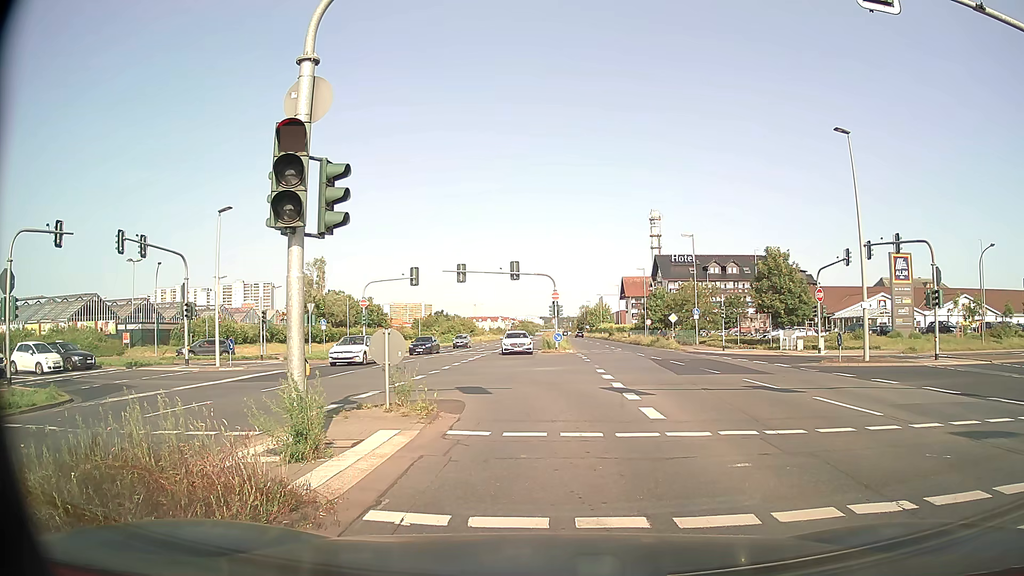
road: primary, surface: asphalt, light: Day
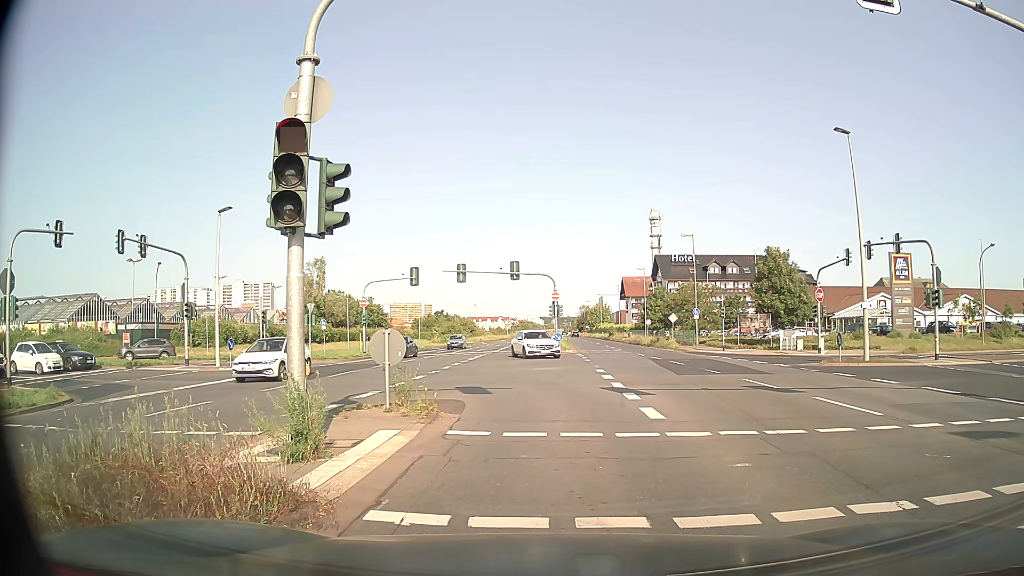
(0.0, 0.0) m; 0°
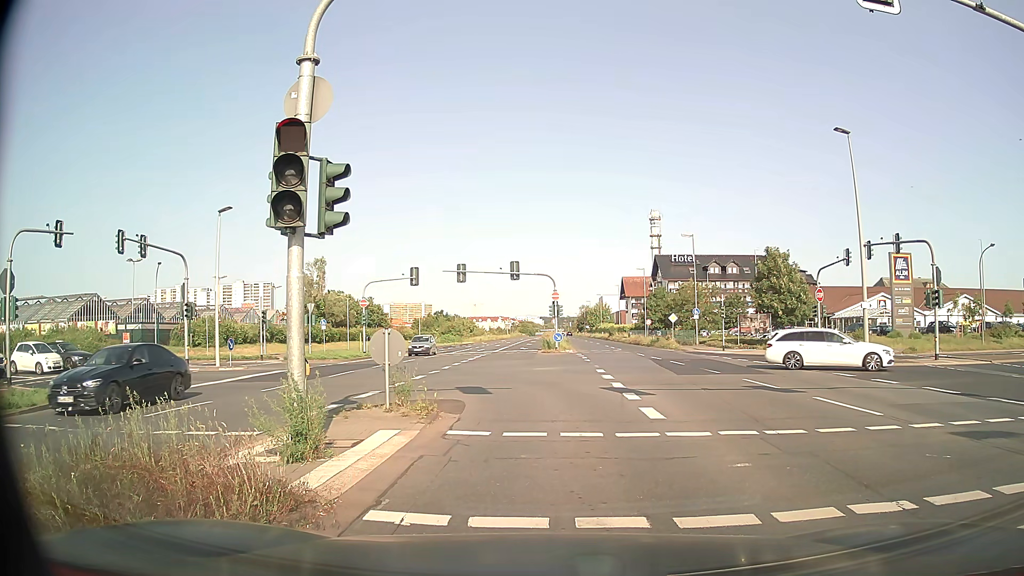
(0.0, 0.0) m; 0°
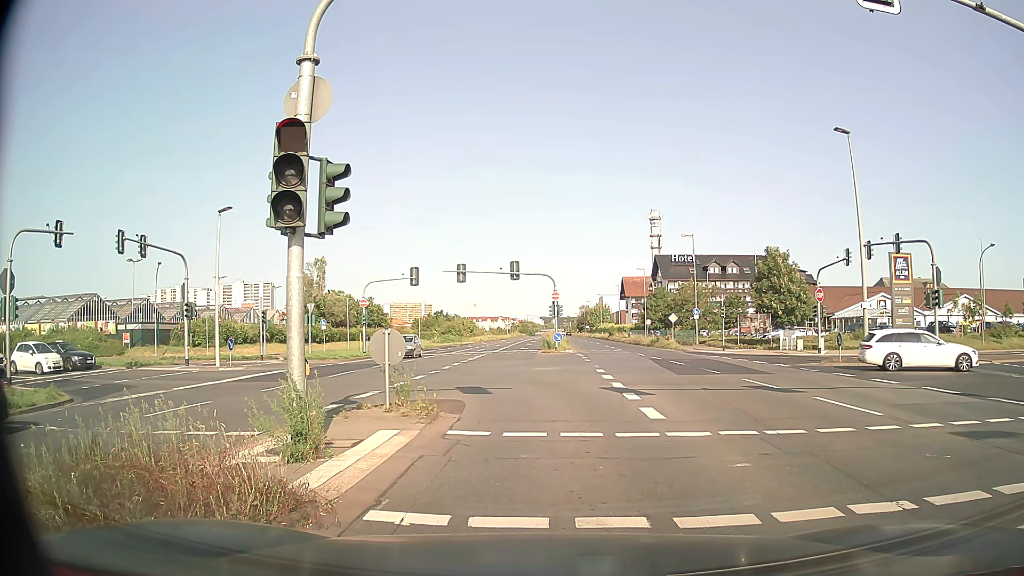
(0.0, 0.0) m; 0°
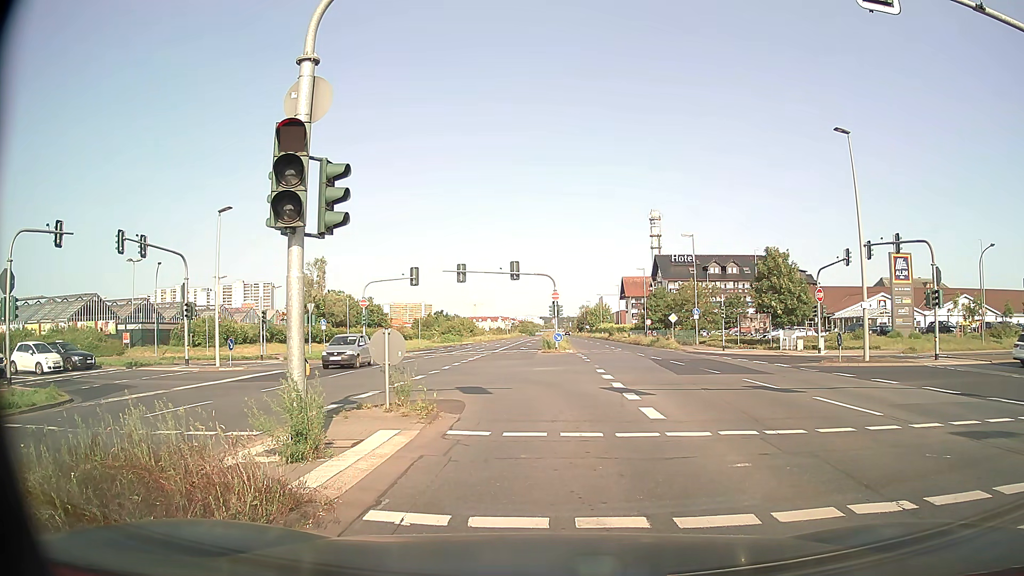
(0.0, 0.0) m; 0°
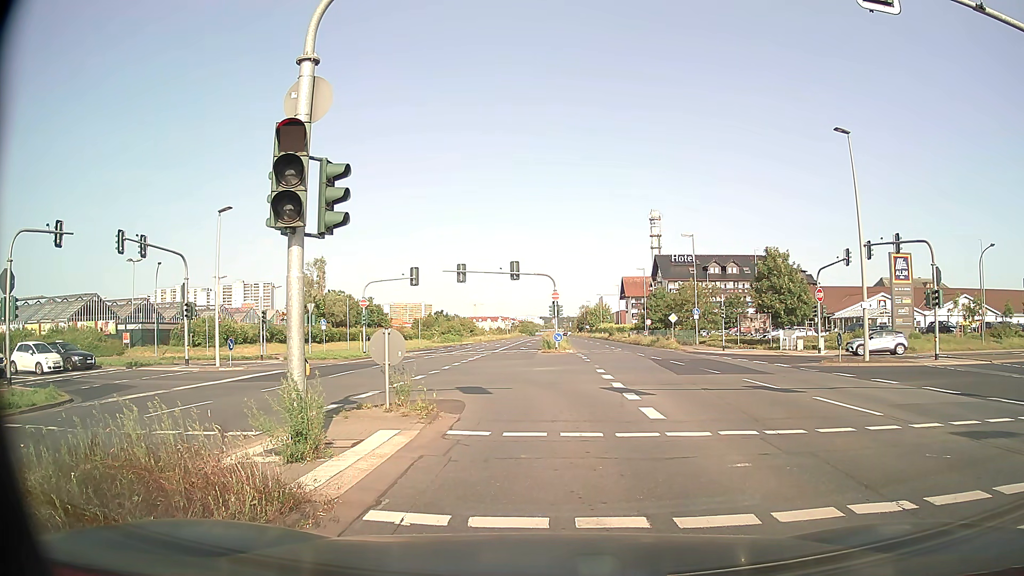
(0.0, 0.0) m; 0°
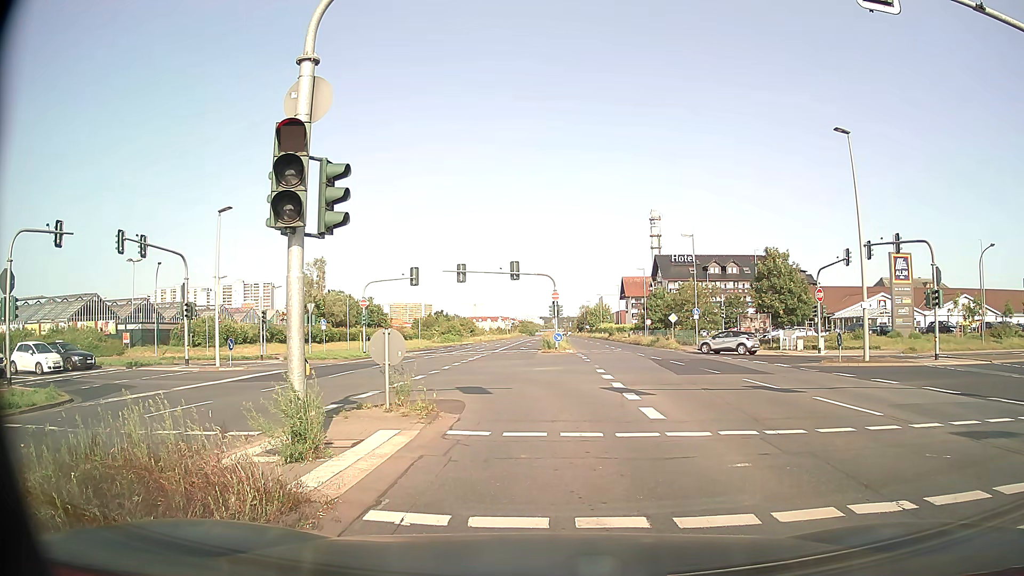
(0.0, 0.0) m; 0°
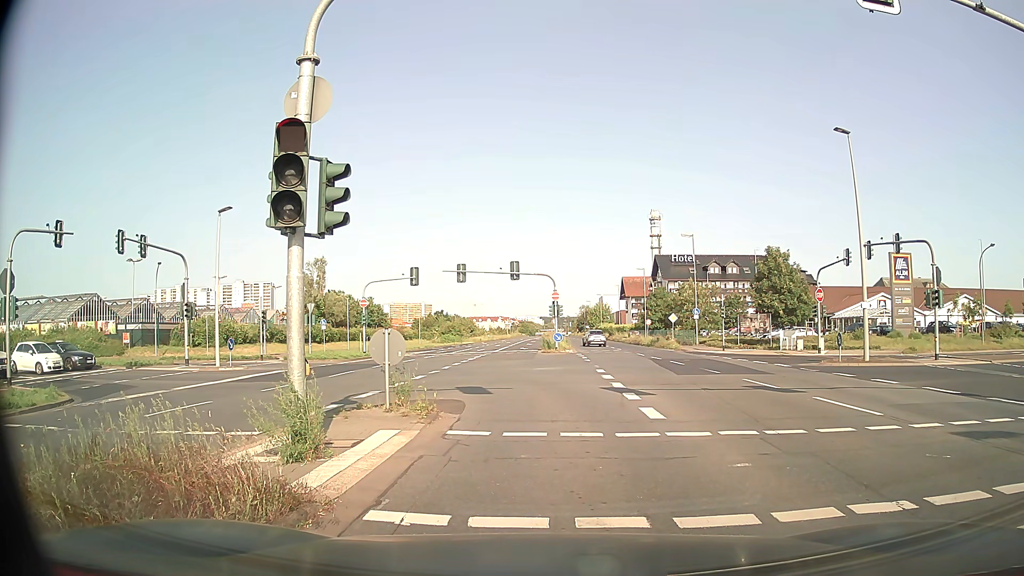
(0.0, 0.0) m; 0°
(0, +10) (-1, +20) (-6, +29) (-13, +35) (-23, +39) (-33, +39) (-43, +38) (-53, +37) (-62, +36) (-72, +36) m
